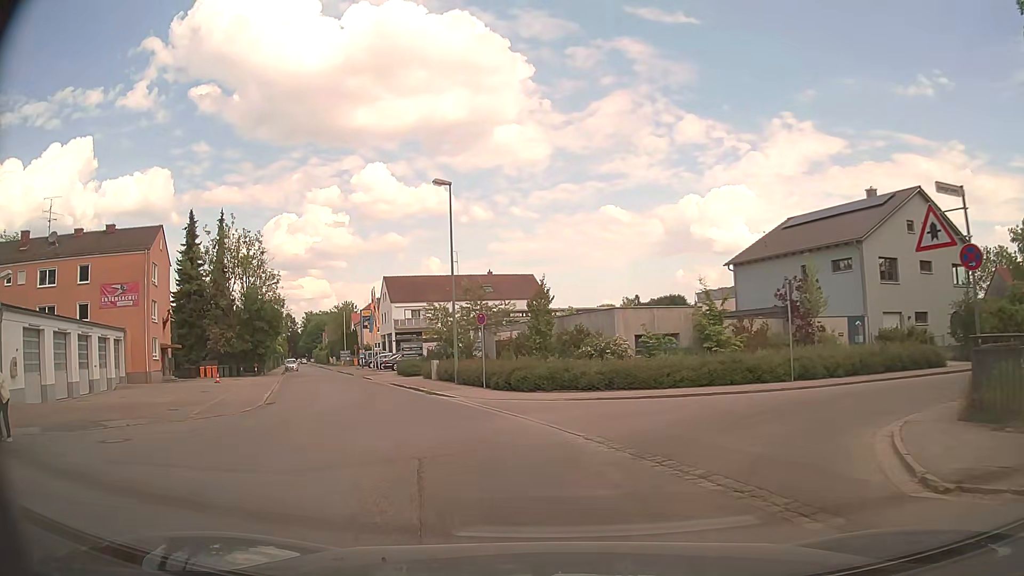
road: residential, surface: asphalt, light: Day
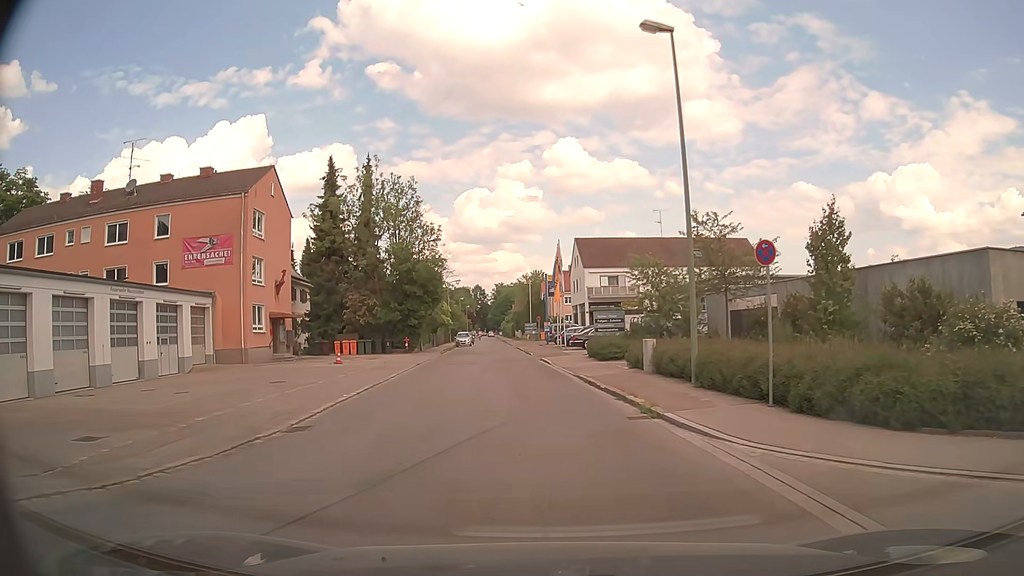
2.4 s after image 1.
(-2.4, +13.0) m; -18°
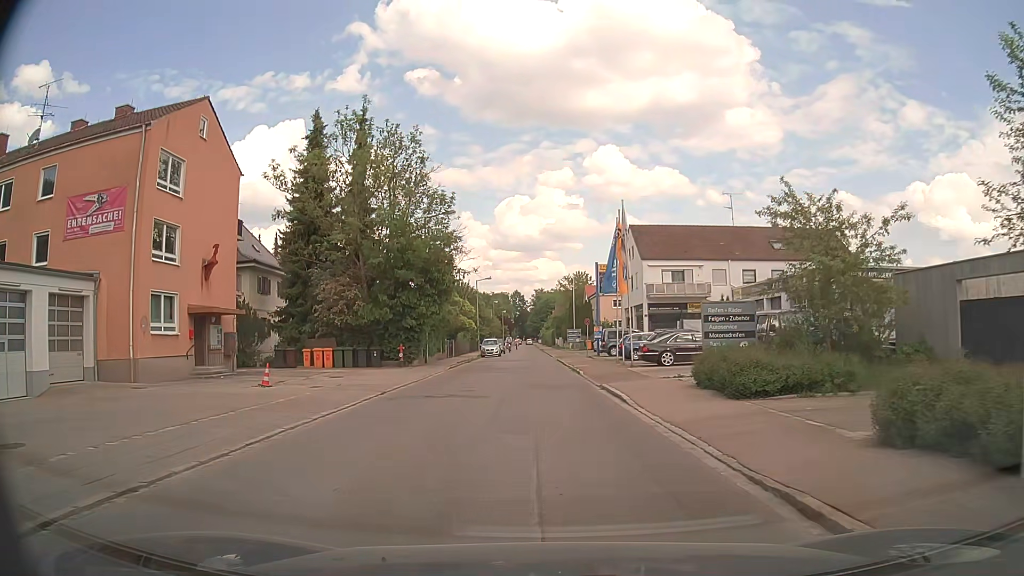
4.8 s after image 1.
(-0.6, +15.0) m; -4°
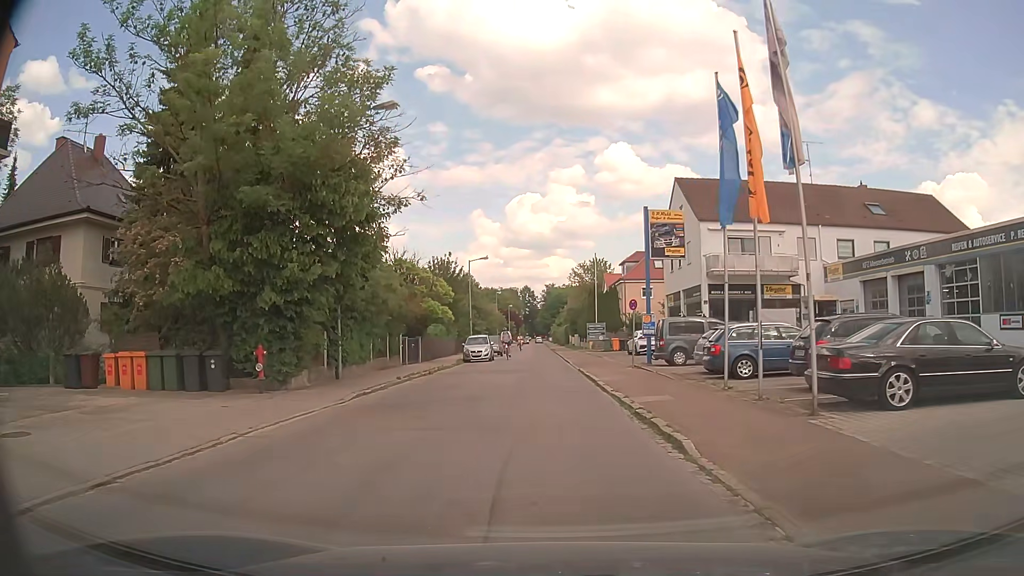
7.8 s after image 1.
(0.0, +18.9) m; -1°
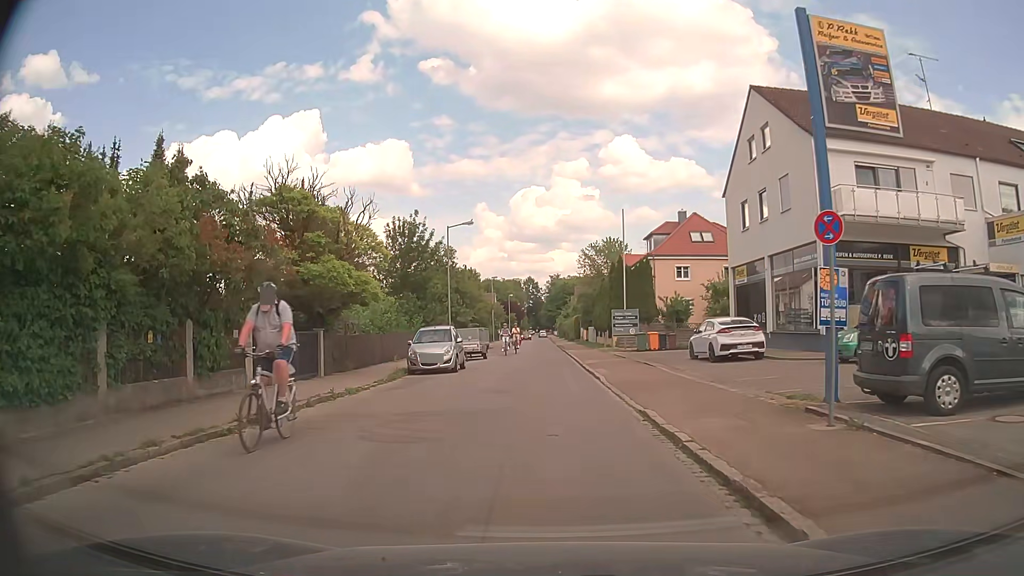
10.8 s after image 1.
(0.0, +17.3) m; -2°
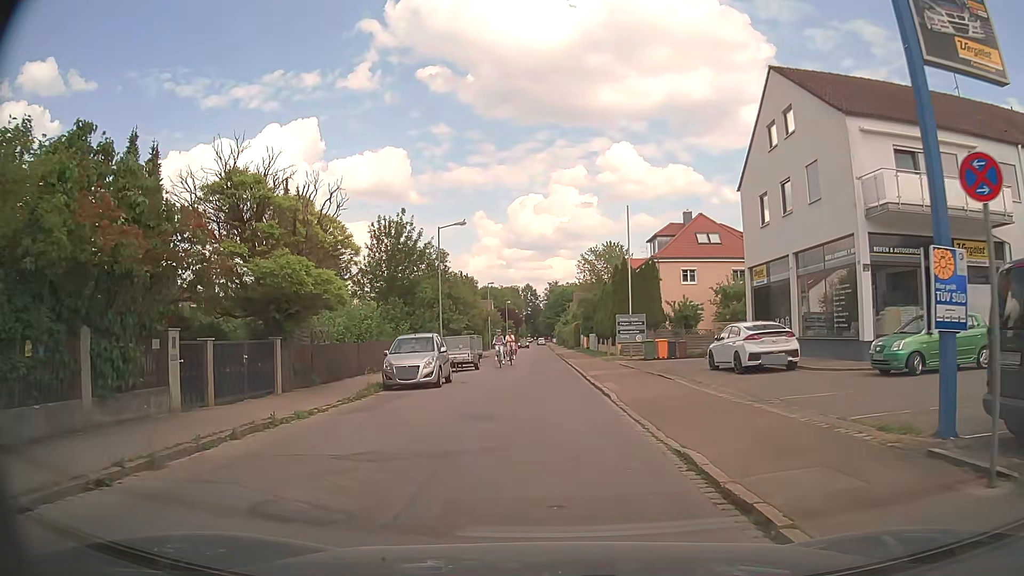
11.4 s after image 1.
(+0.1, +3.3) m; +1°
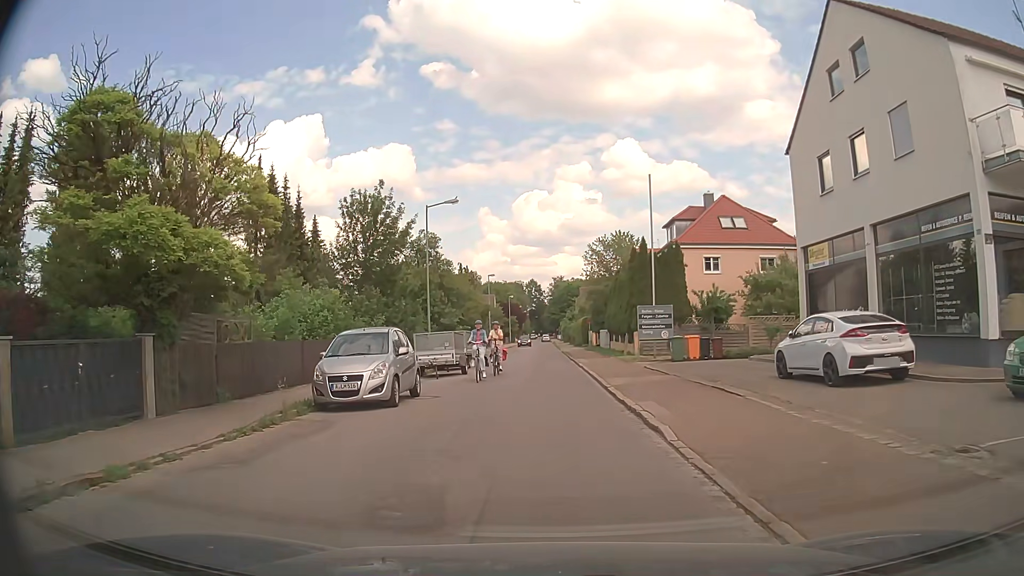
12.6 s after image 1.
(+0.1, +6.3) m; +2°
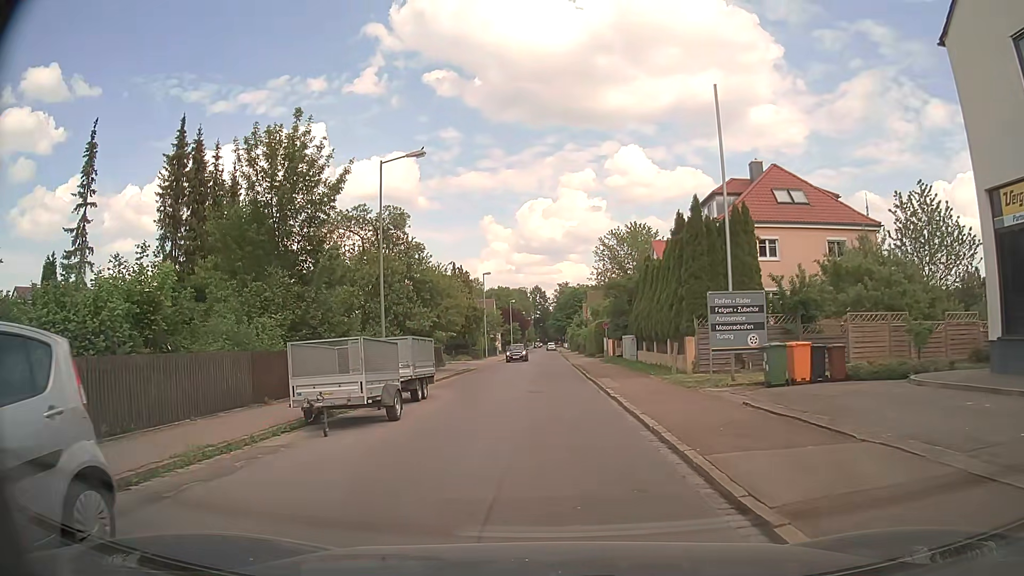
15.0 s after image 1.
(-0.2, +11.9) m; 0°
(0, +10) (0, +20) (-1, +30) (-1, +40) (-1, +50) (-1, +60) (-2, +70) (-2, +80) (-2, +90) (-2, +100) m
